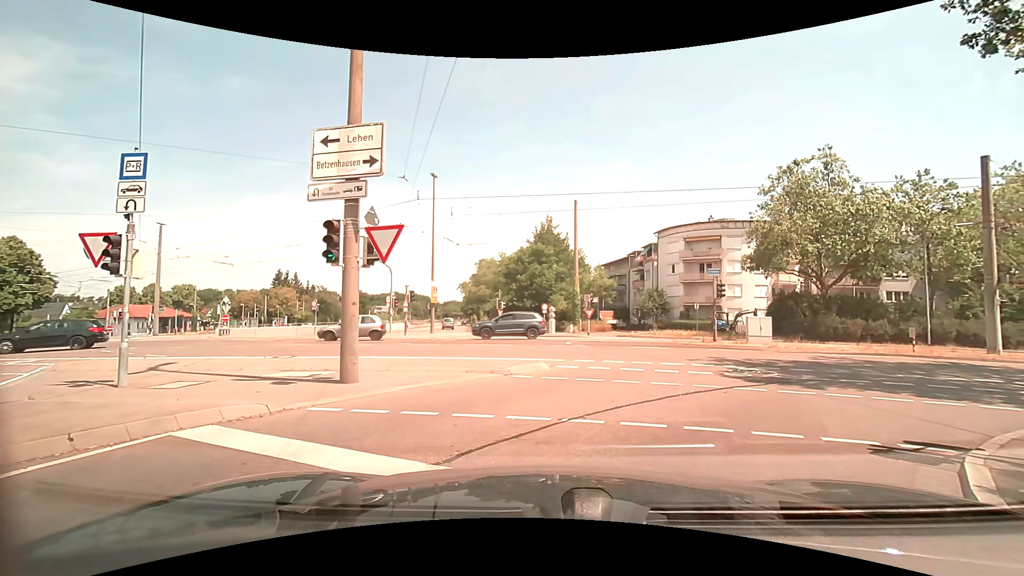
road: tertiary_link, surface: asphalt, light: Day
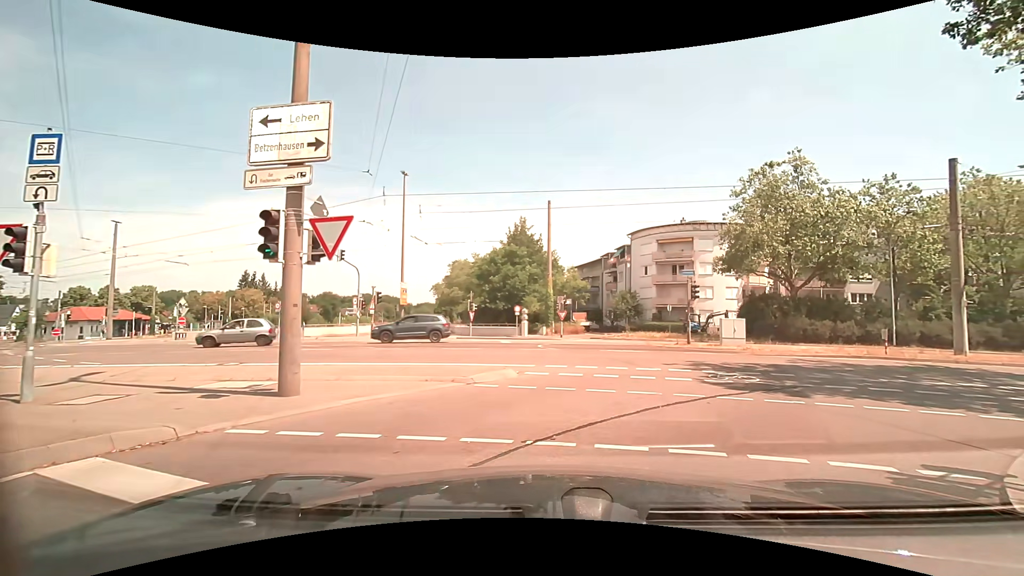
(+0.1, +1.1) m; +4°
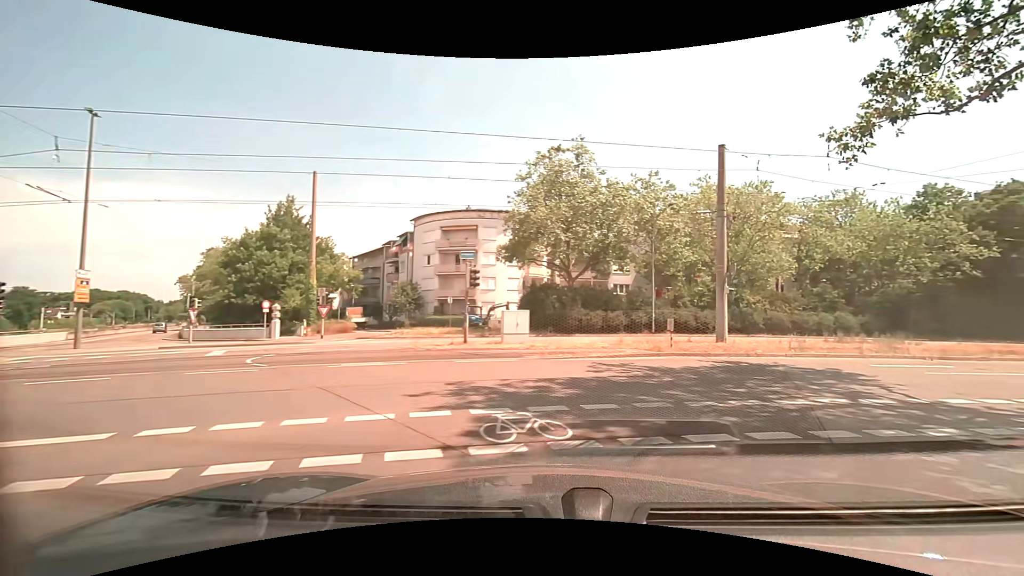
(+1.2, +6.7) m; +22°
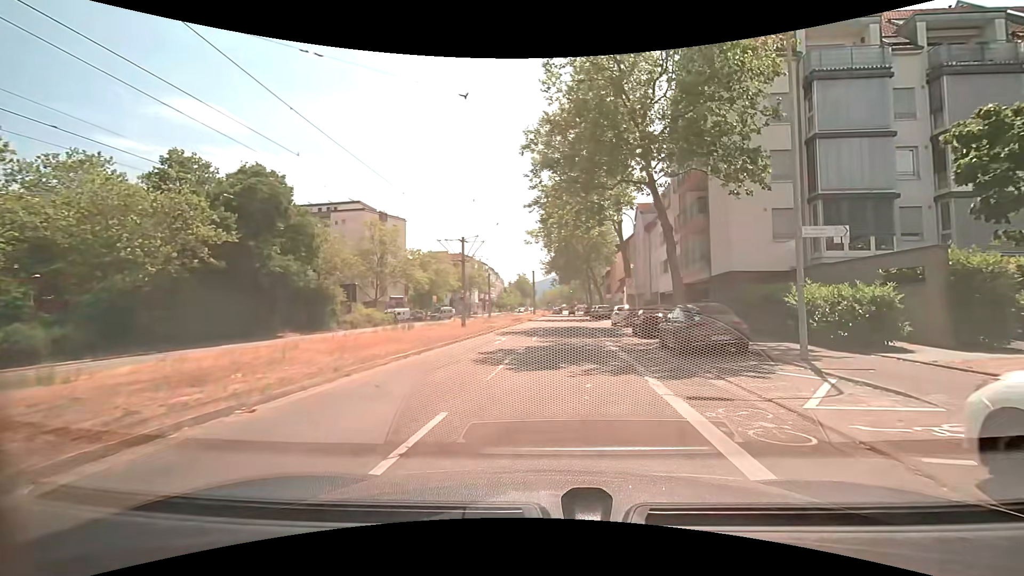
(+9.6, +13.8) m; +69°
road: tertiary
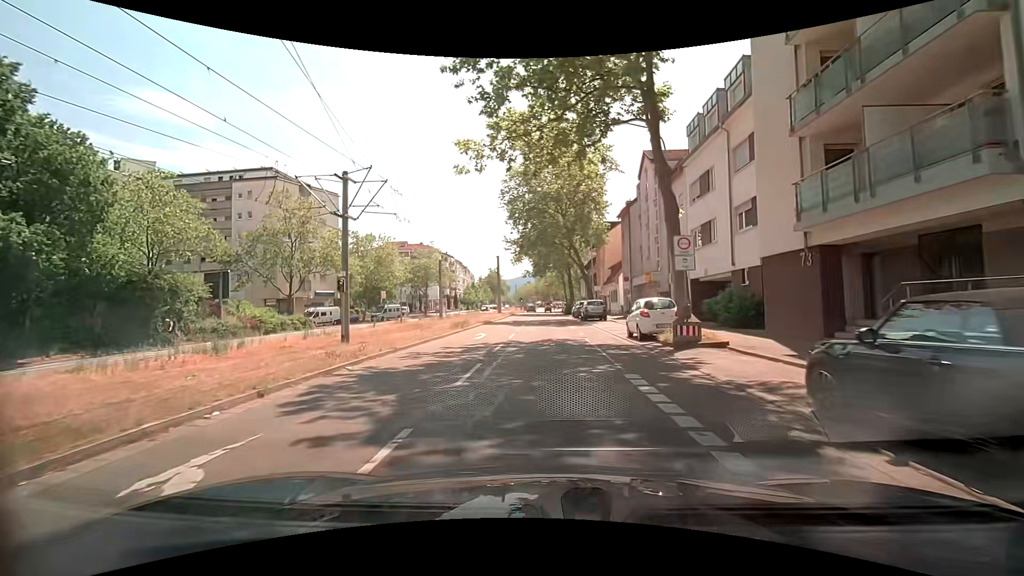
(+1.8, +19.2) m; +6°
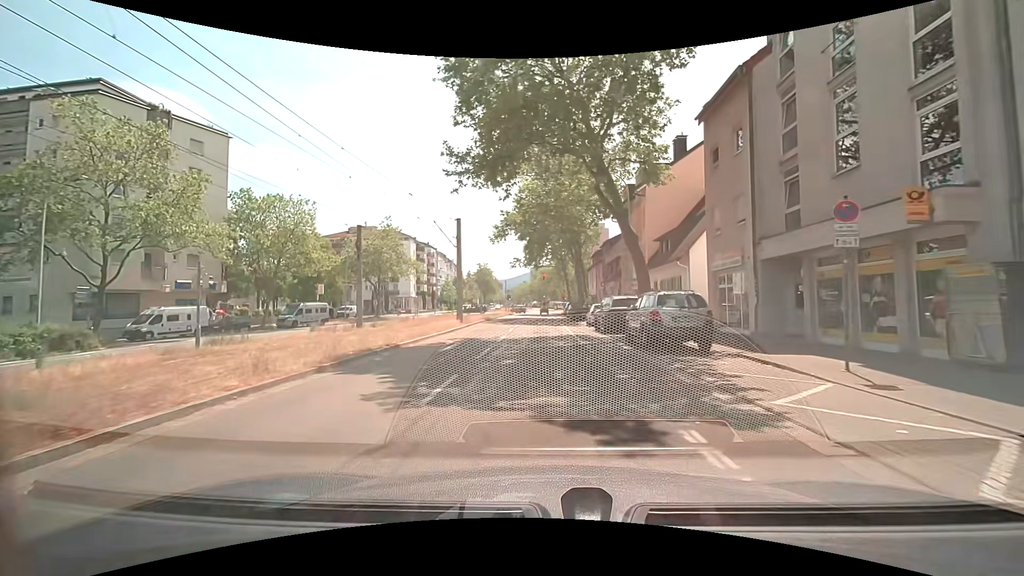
(+0.1, +25.9) m; +1°
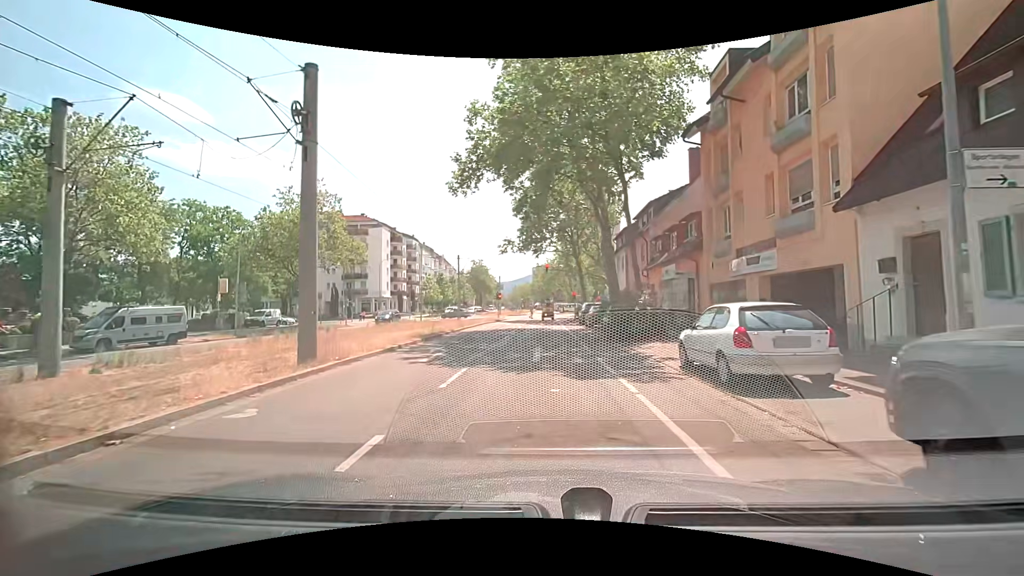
(0.0, +22.4) m; 0°
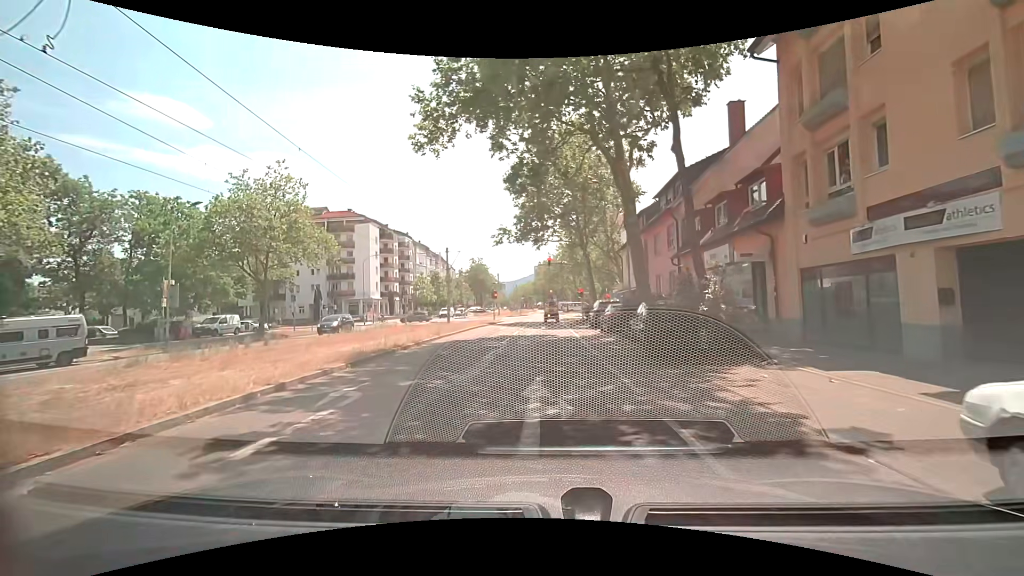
(+0.1, +7.5) m; +1°
